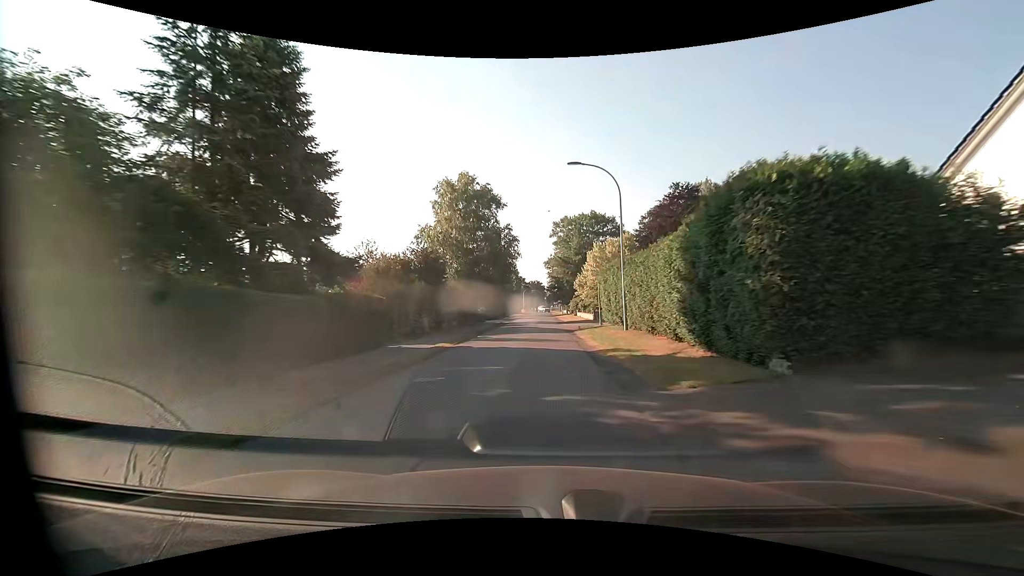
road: unclassified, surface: asphalt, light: Day
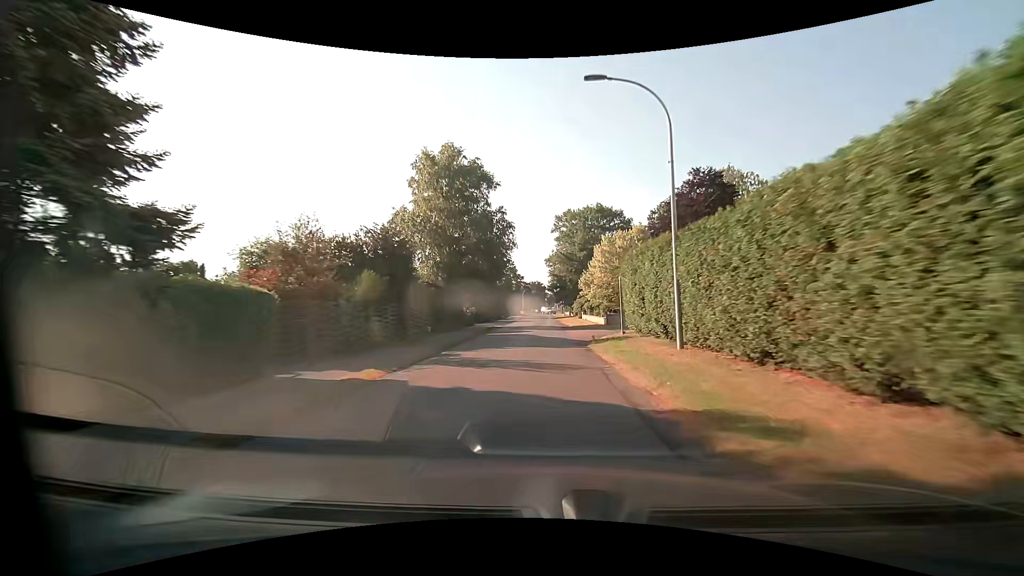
(0.0, +8.4) m; 0°
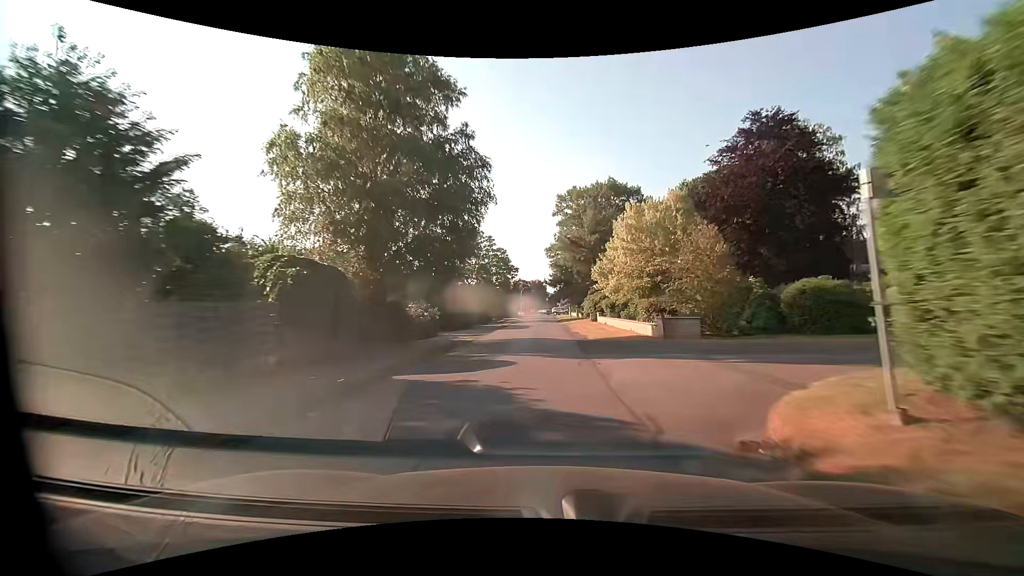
(0.0, +16.8) m; 0°
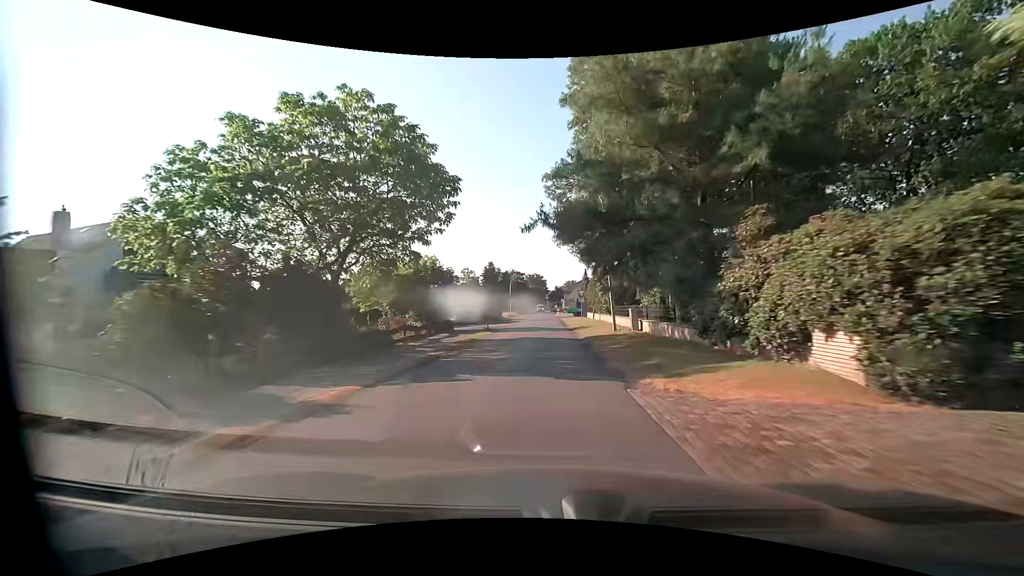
(-0.2, +42.0) m; 0°
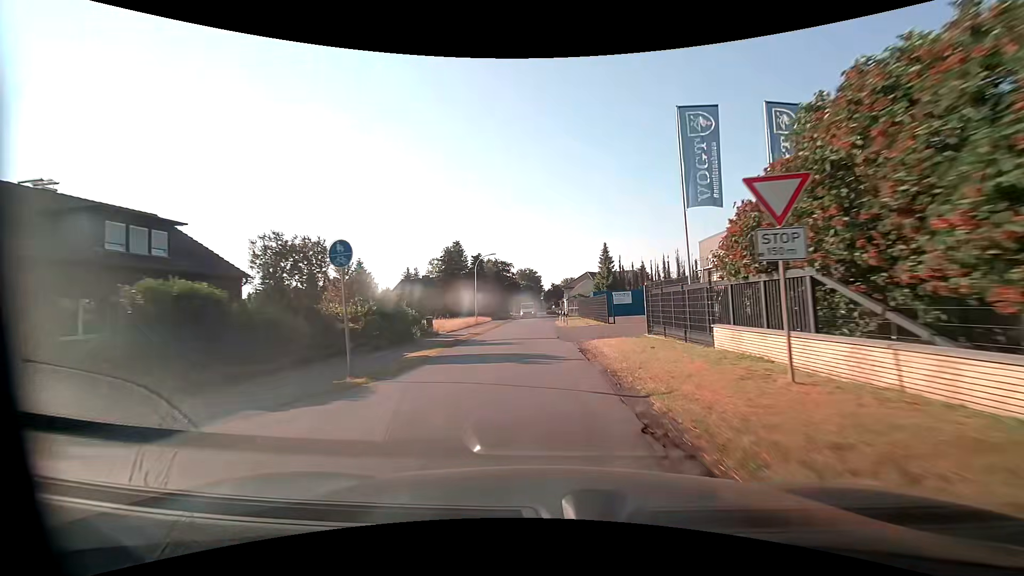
(+0.2, +42.0) m; 0°
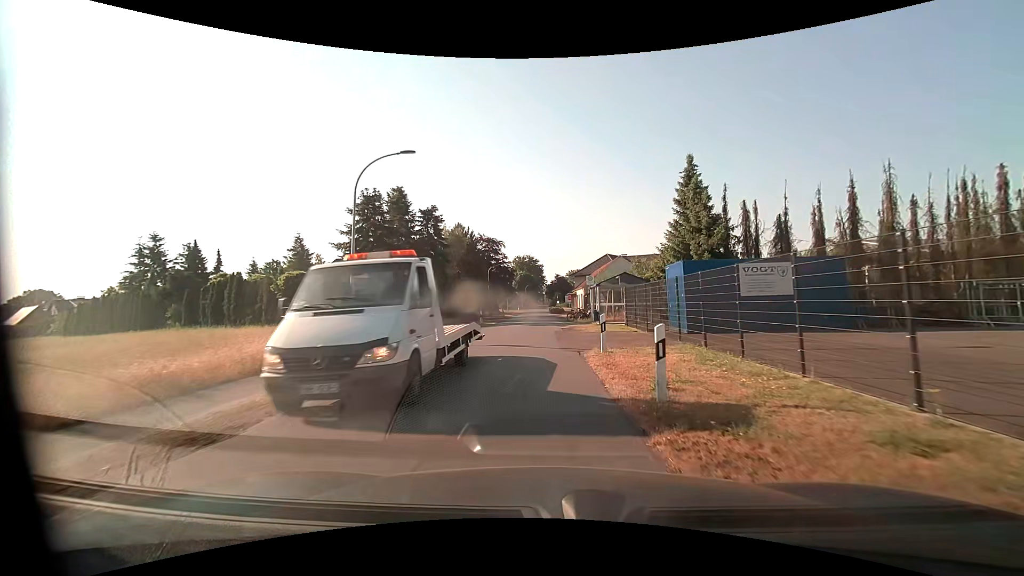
(+0.1, +34.4) m; 0°
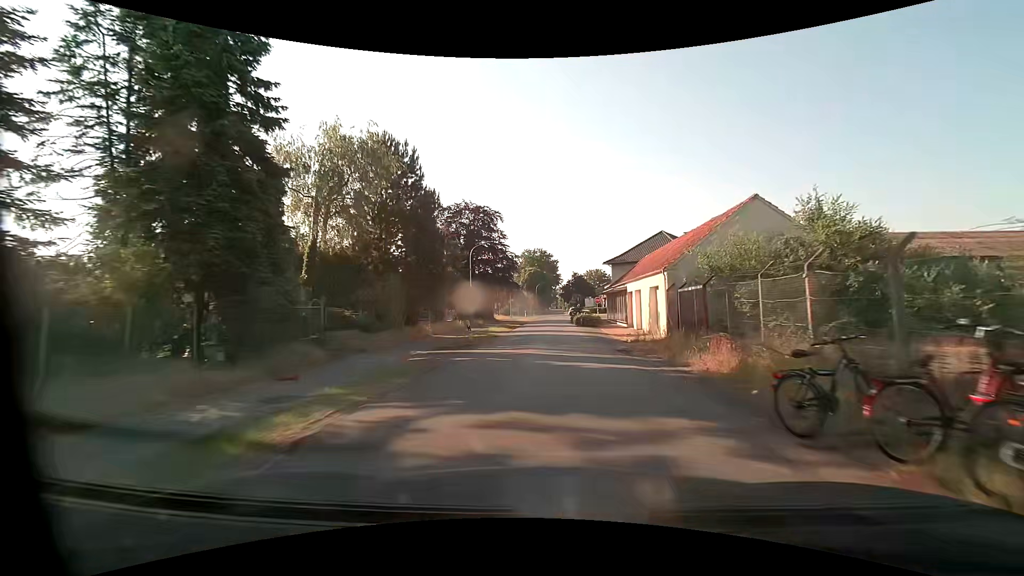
(-0.9, +32.1) m; -2°
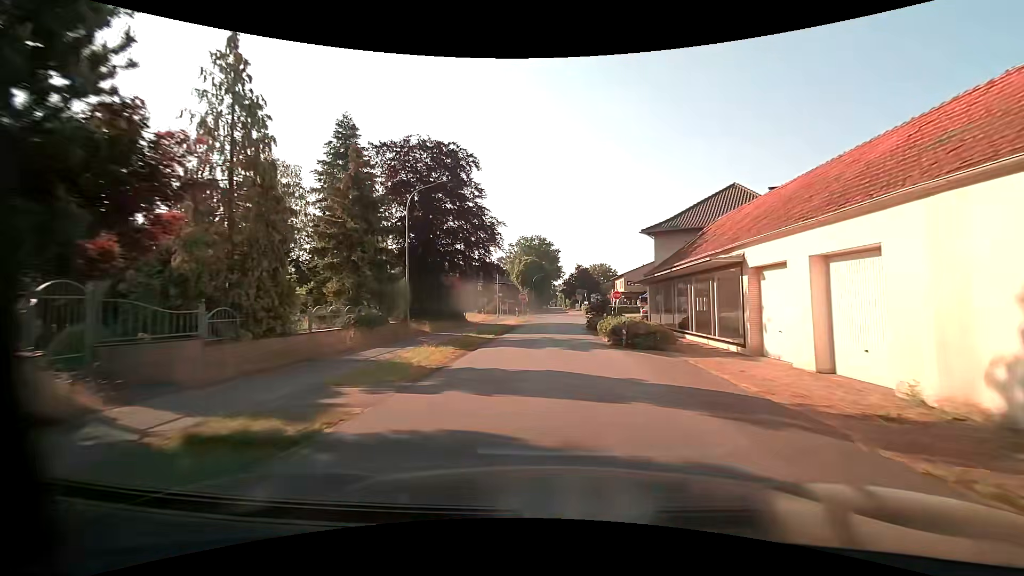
(+0.2, +21.6) m; +1°
(0, +10) (0, +20) (0, +30) (+1, +40) (+2, +50) (+5, +59) (+4, +69) (-3, +76) (-12, +80) (-21, +85) m
